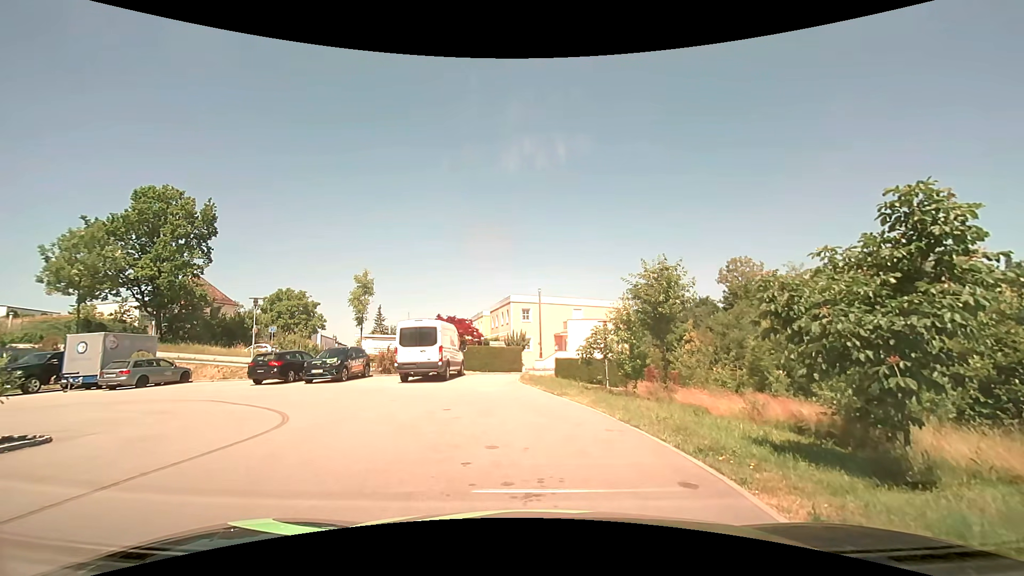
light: Day
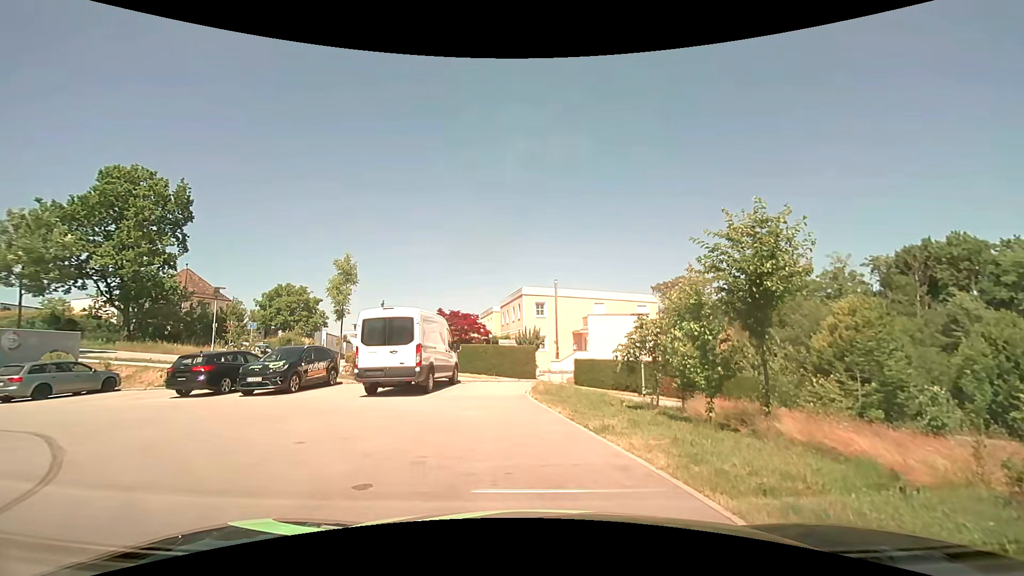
(0.0, +6.2) m; -1°
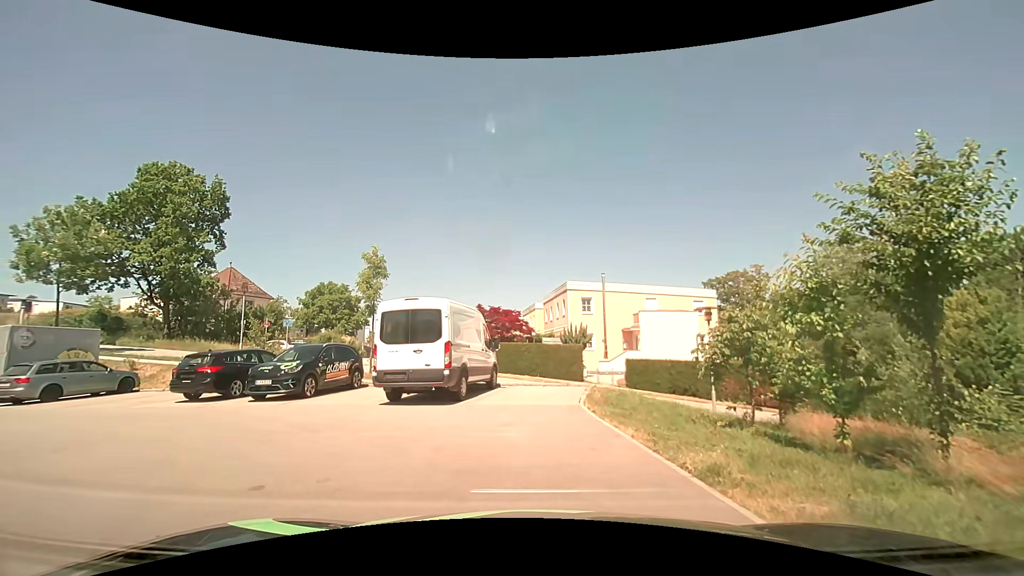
(-0.1, +2.7) m; -5°
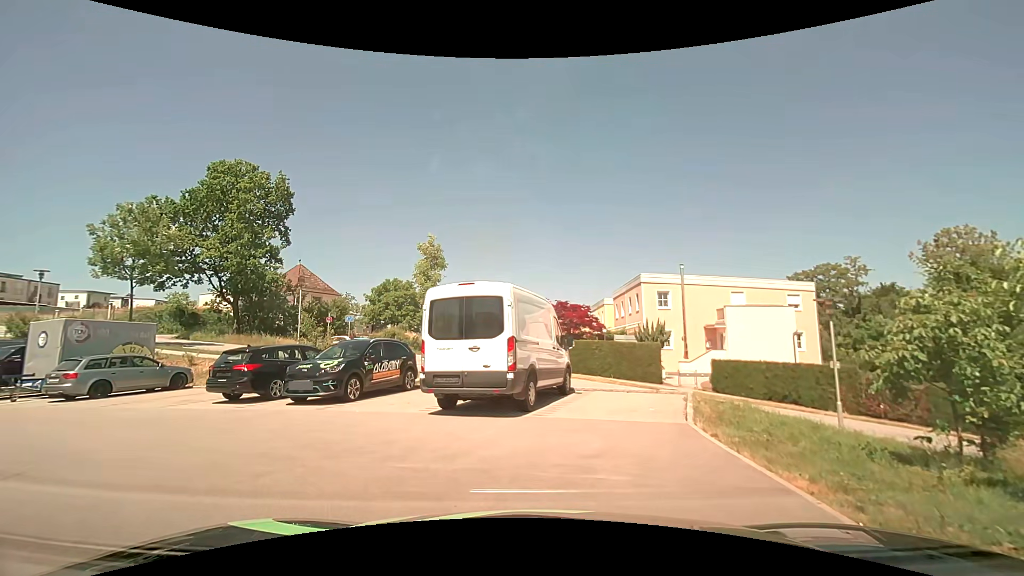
(-0.2, +2.6) m; -7°
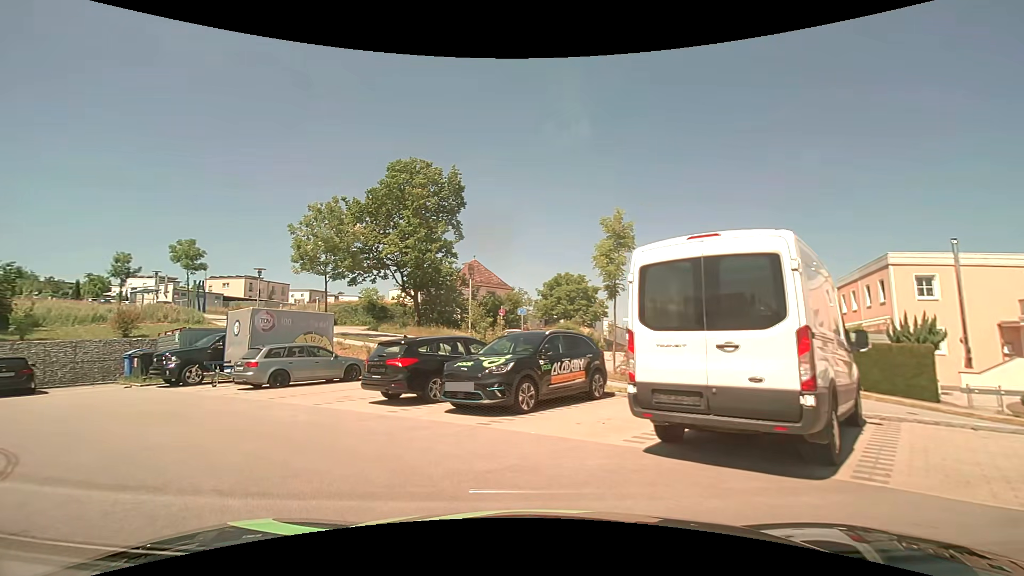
(-0.6, +3.8) m; -19°
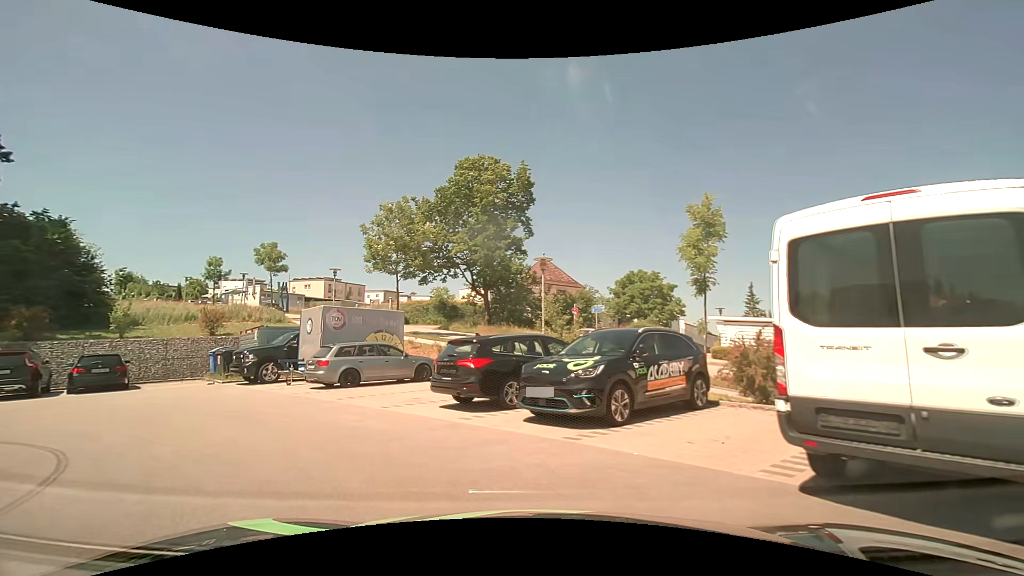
(-0.1, +1.3) m; -7°
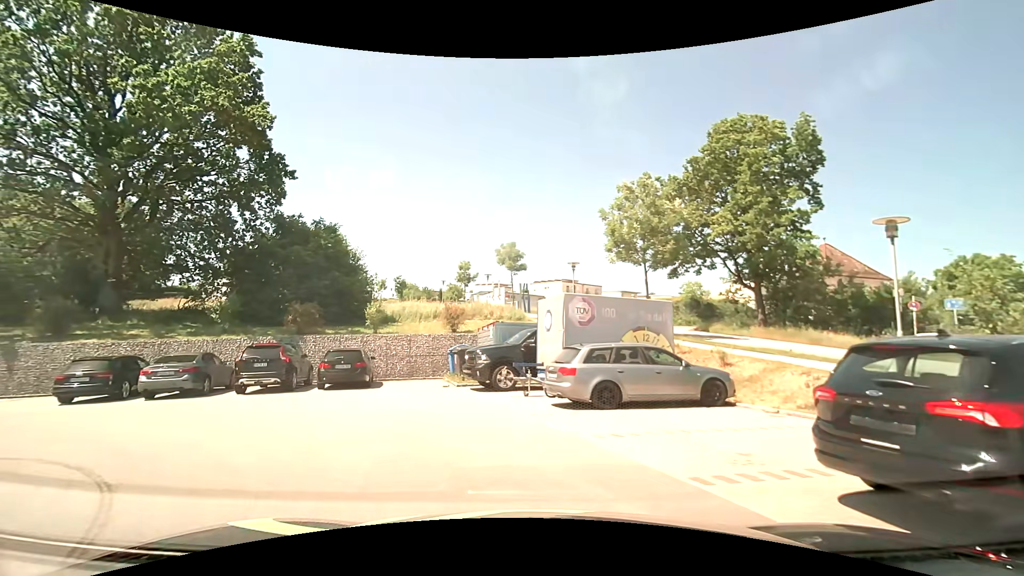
(-1.5, +5.4) m; -27°
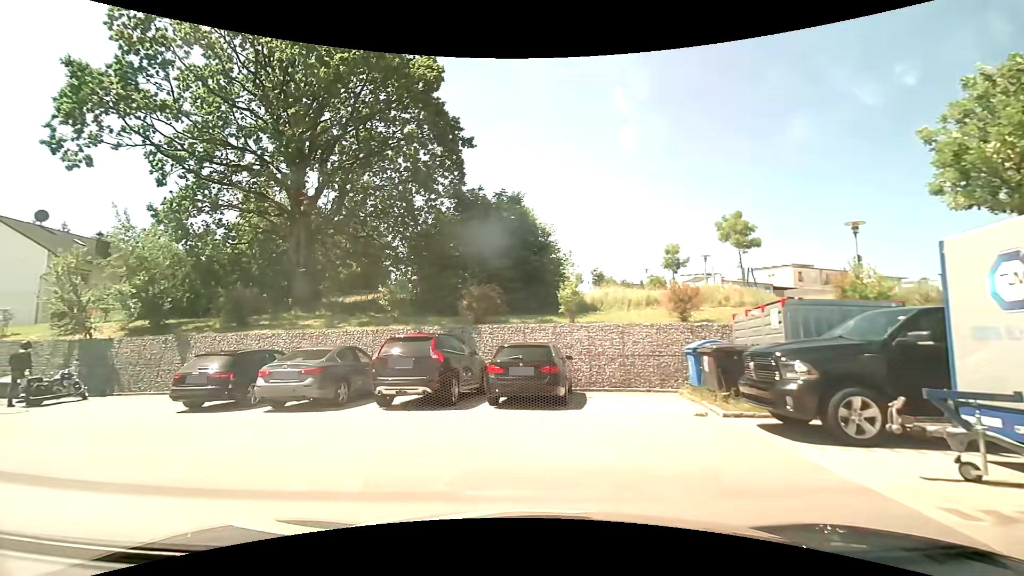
(-1.5, +7.3) m; -22°
